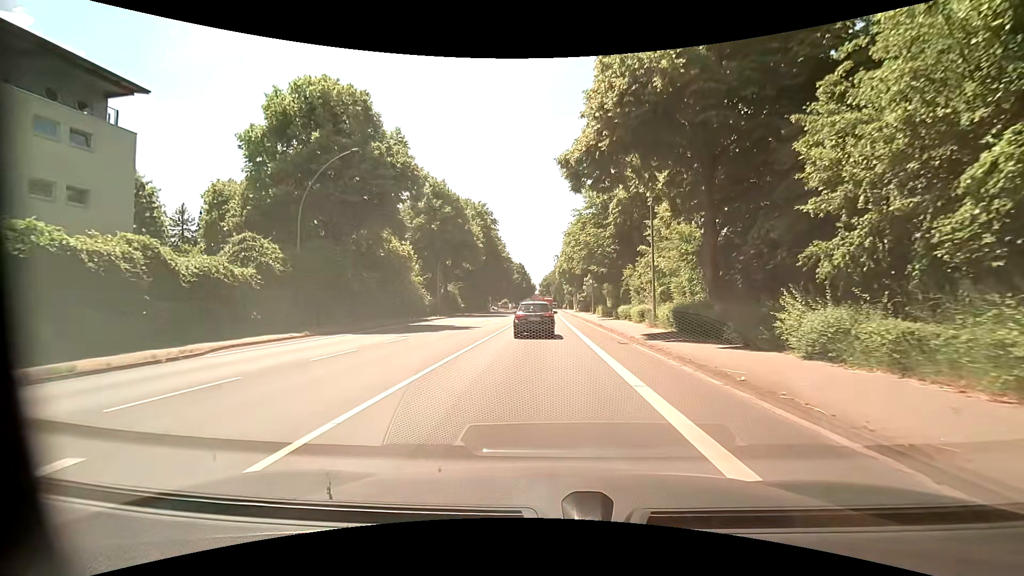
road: primary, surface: asphalt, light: Day
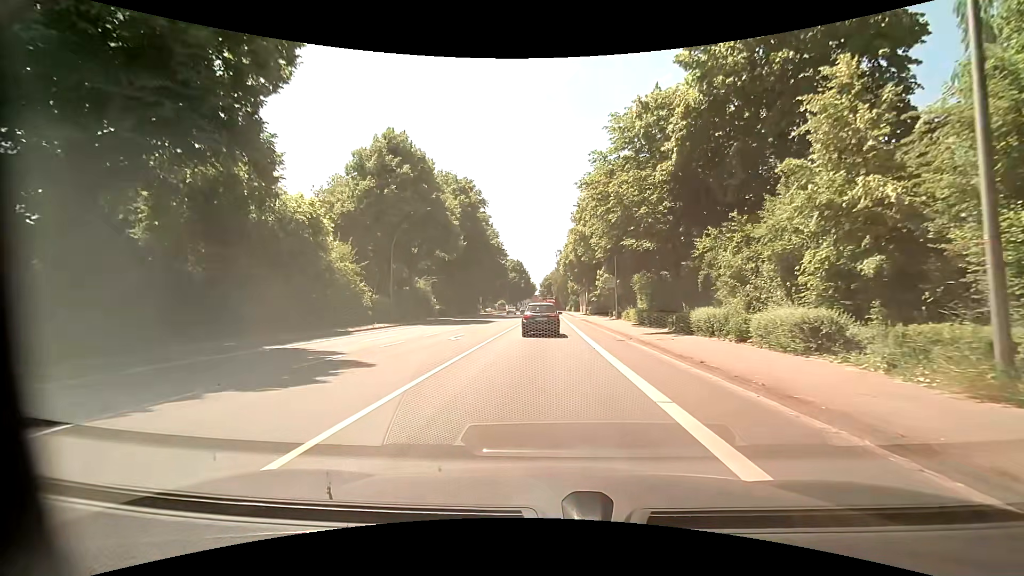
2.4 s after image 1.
(-0.1, +19.6) m; -1°
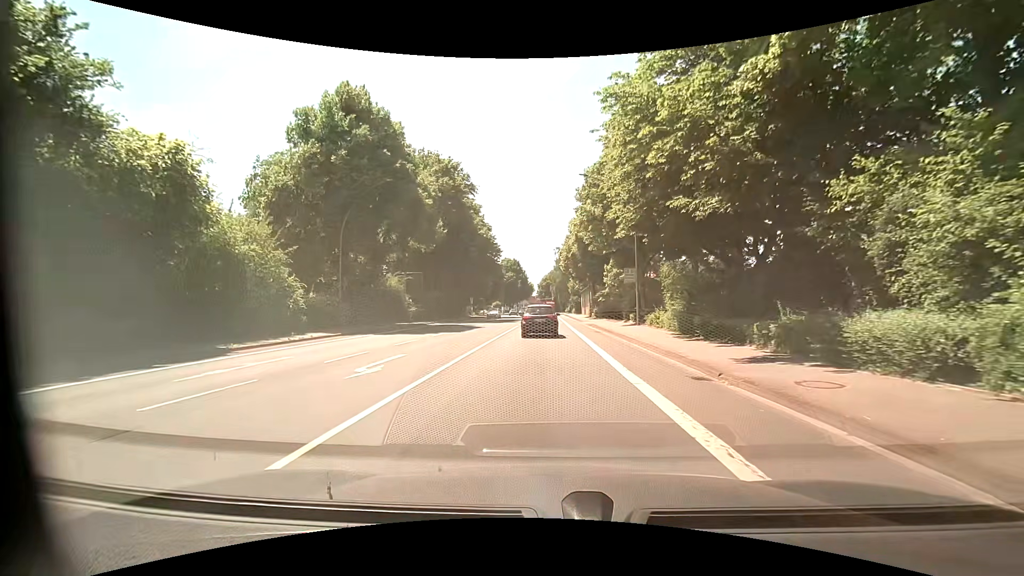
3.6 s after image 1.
(+0.1, +10.5) m; +1°
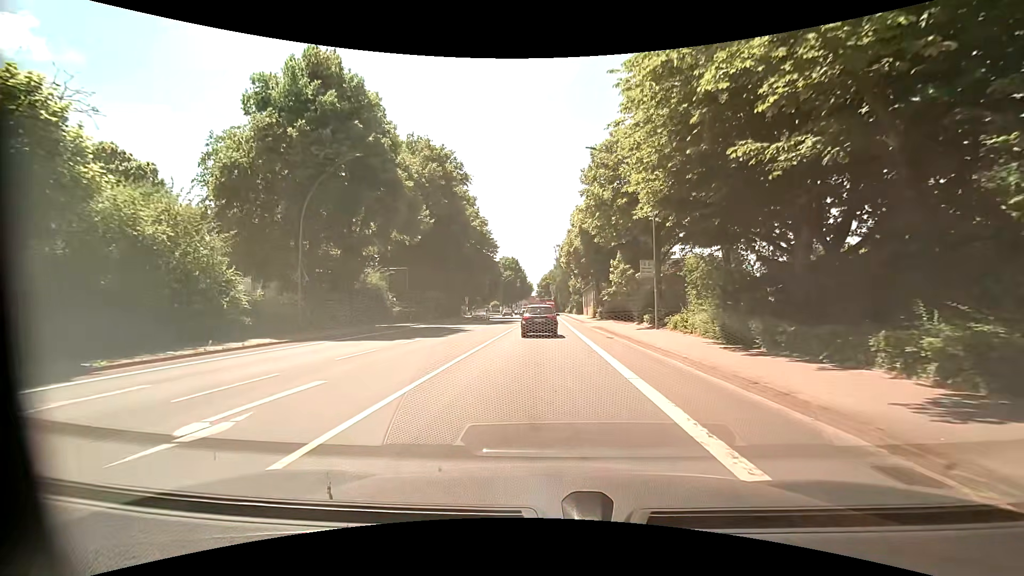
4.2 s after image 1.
(0.0, +5.4) m; 0°
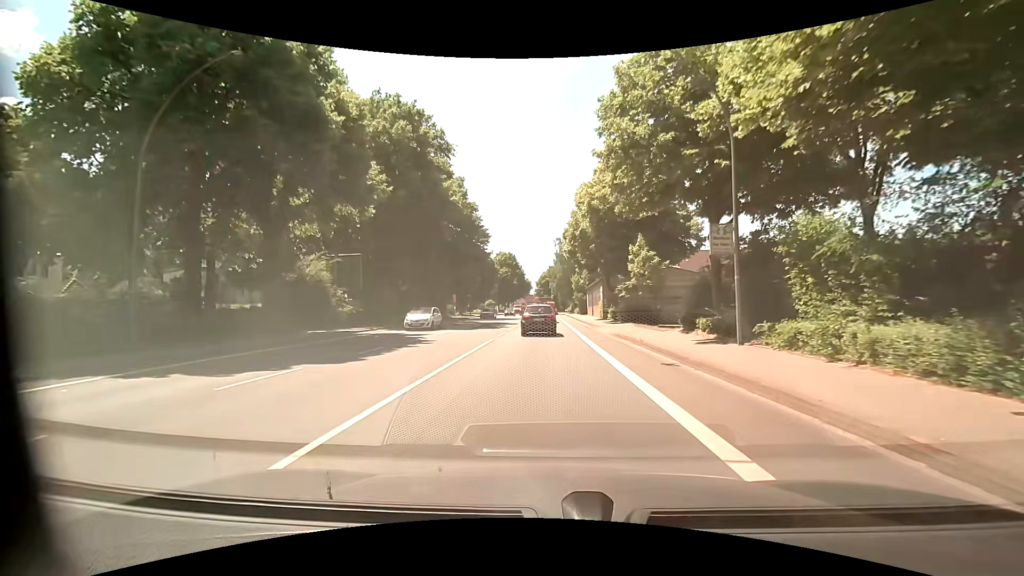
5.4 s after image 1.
(-0.1, +11.2) m; -1°
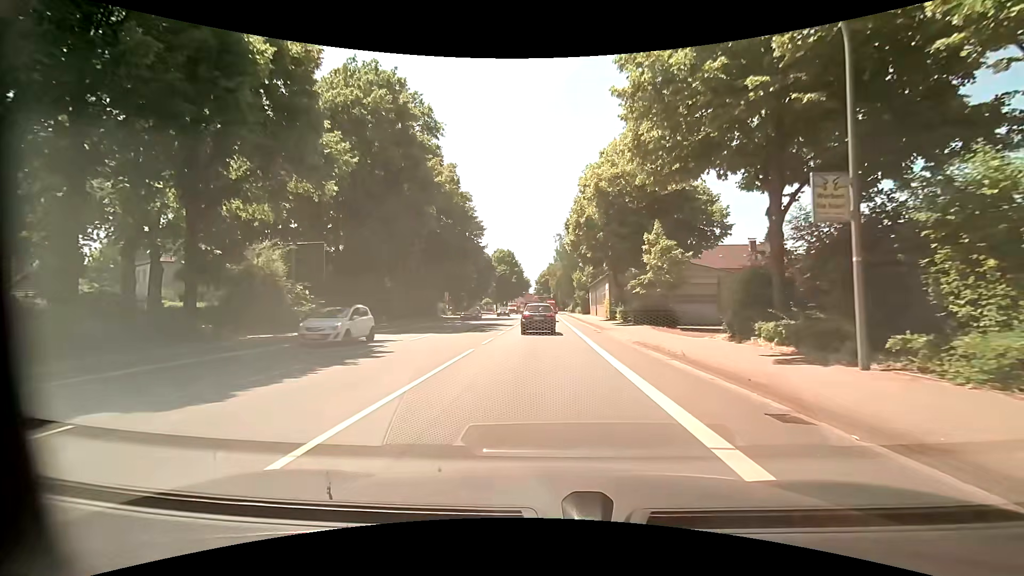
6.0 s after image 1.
(0.0, +5.7) m; 0°
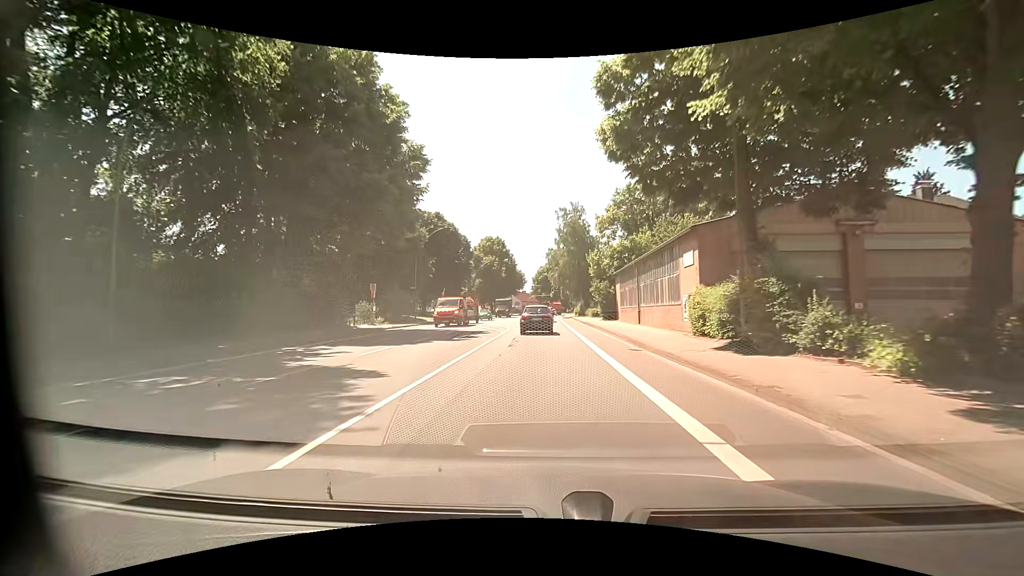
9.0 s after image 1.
(+0.1, +30.3) m; 0°
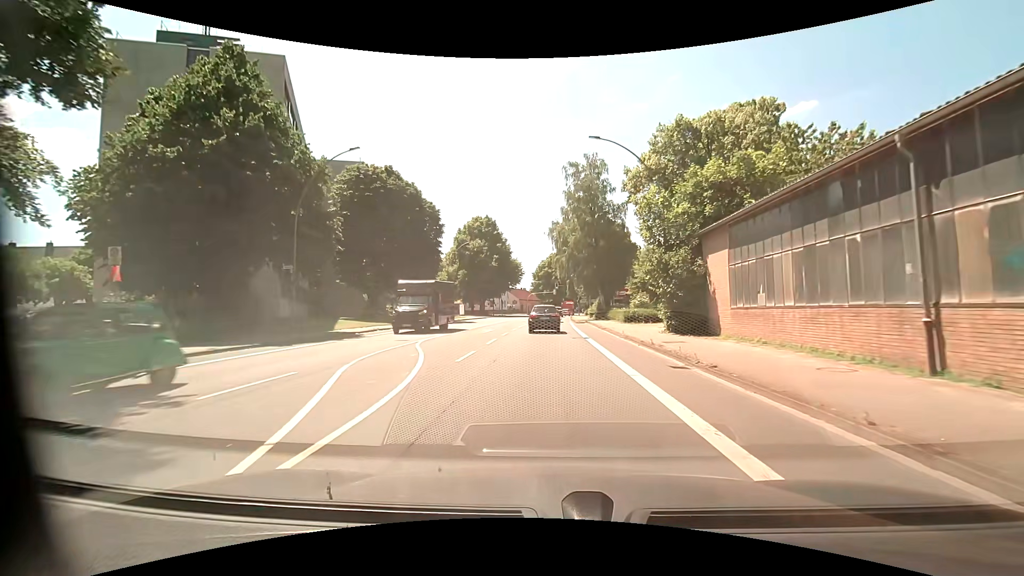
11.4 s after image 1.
(-0.1, +25.5) m; 0°
(0, +10) (0, +20) (0, +30) (0, +40) (+1, +50) (+1, +60) (+1, +70) (+2, +80) (+2, +90) (+3, +100) m
